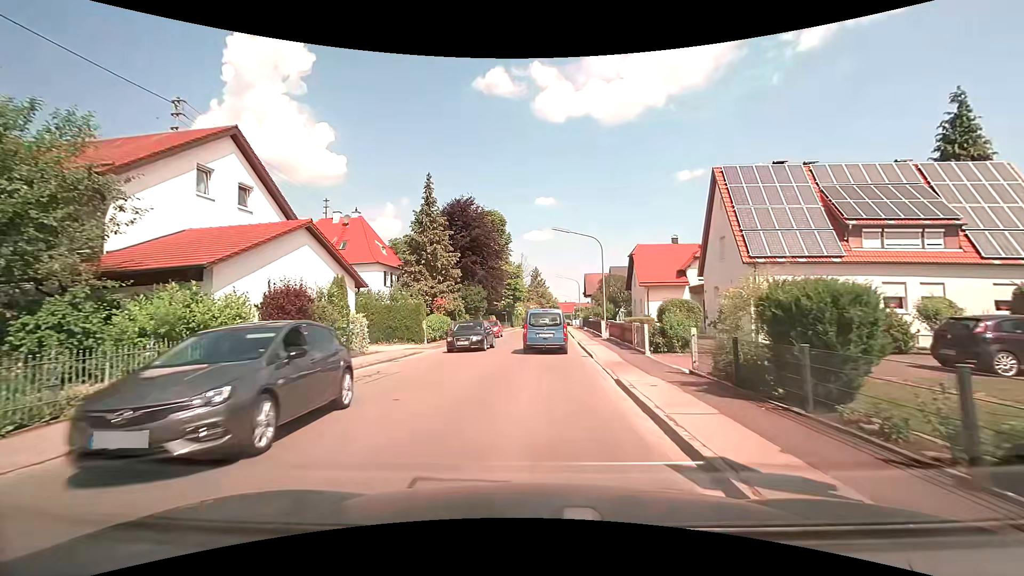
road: unclassified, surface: asphalt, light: Day
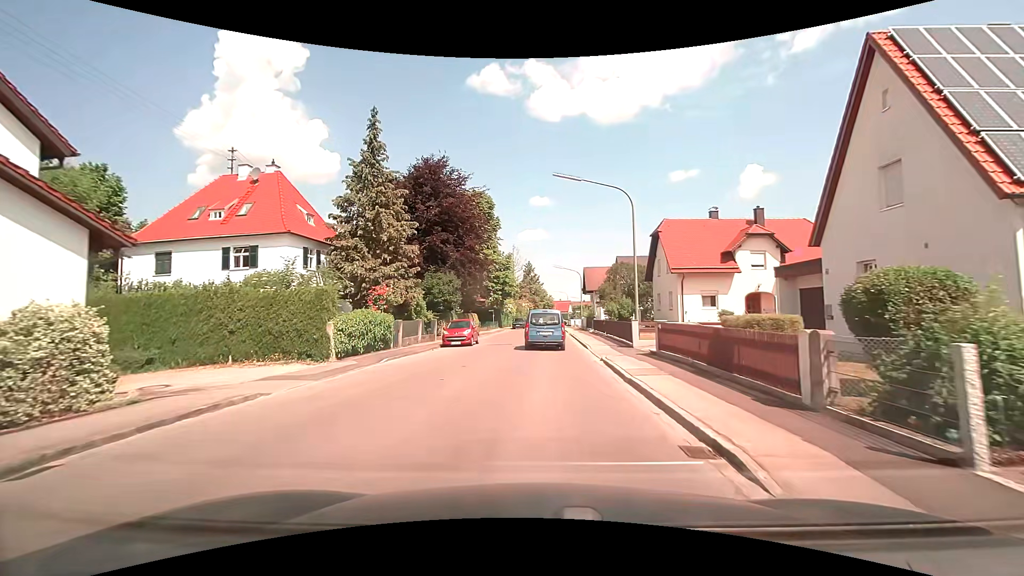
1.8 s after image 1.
(0.0, +13.5) m; +1°
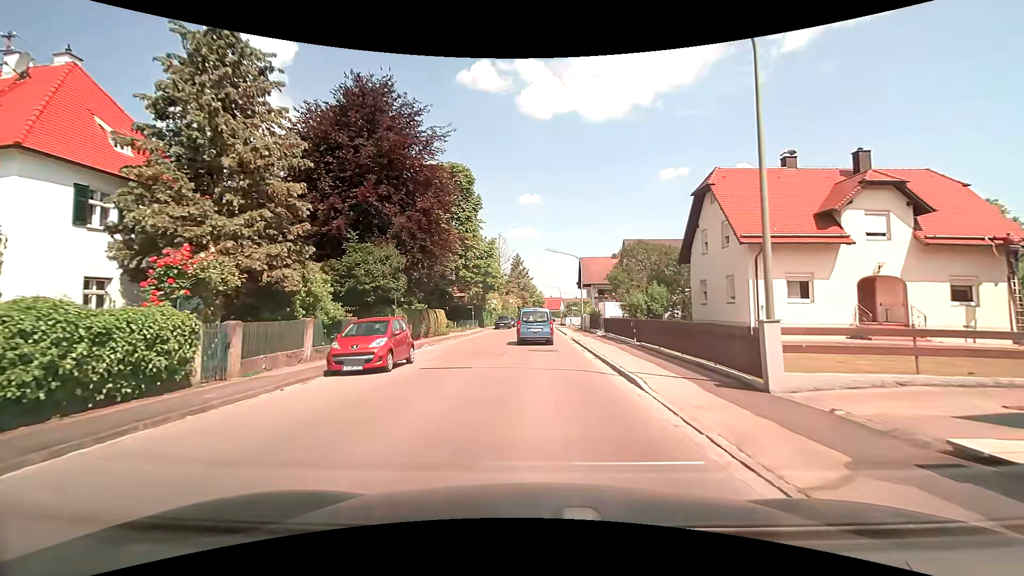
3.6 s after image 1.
(+0.1, +13.6) m; +1°
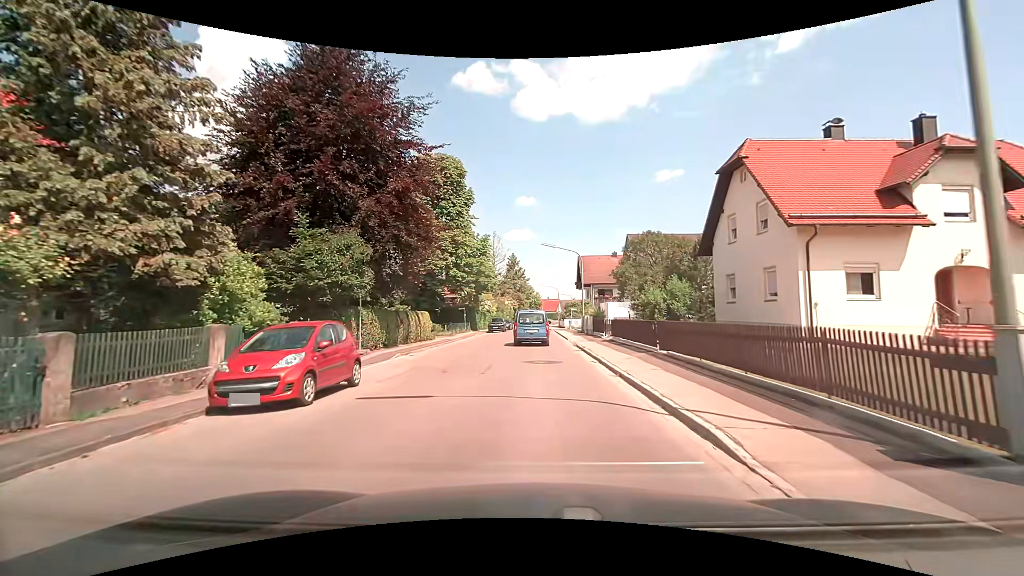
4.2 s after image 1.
(0.0, +4.5) m; 0°
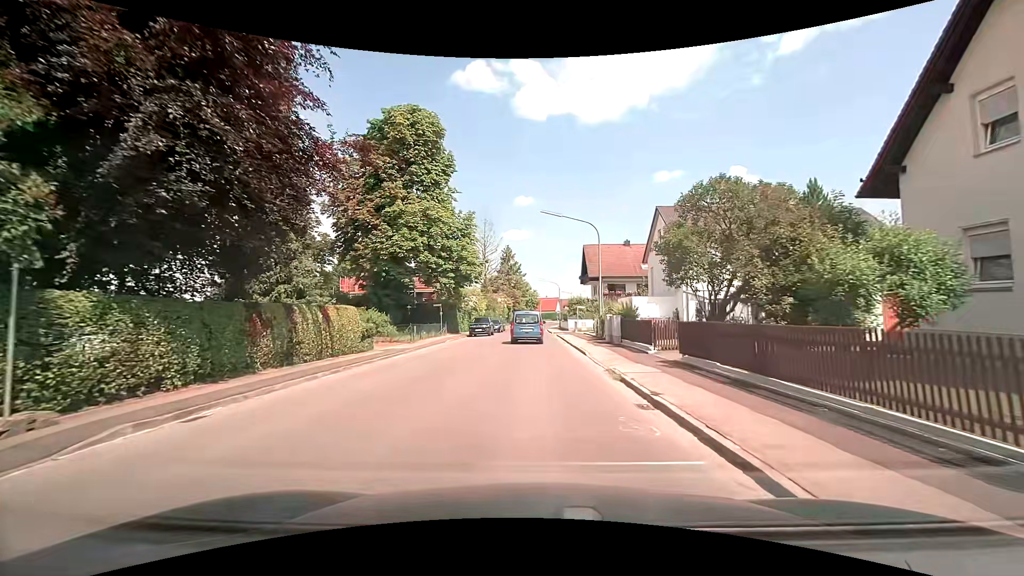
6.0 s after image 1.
(+0.1, +13.6) m; +1°
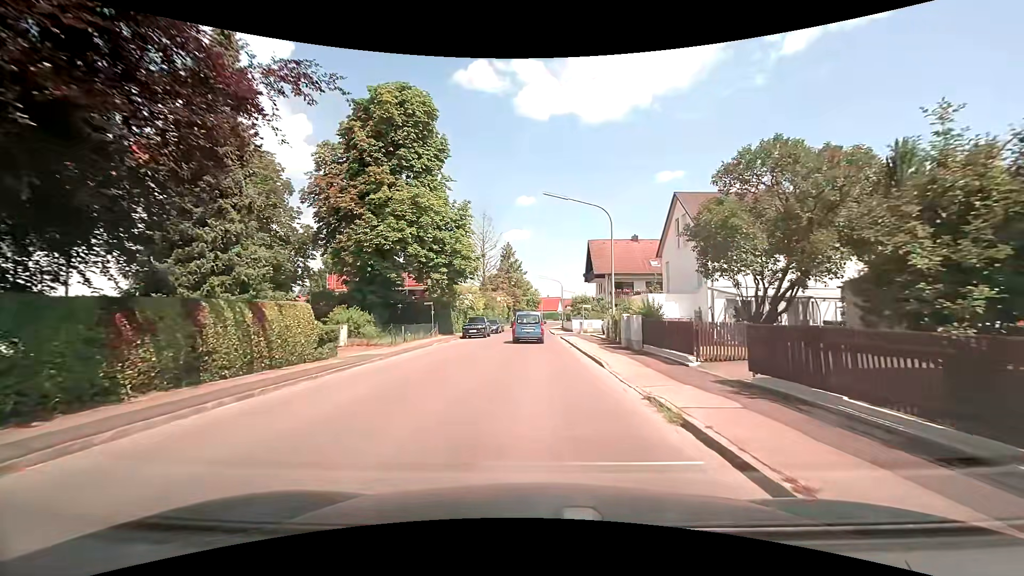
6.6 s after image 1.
(0.0, +4.5) m; 0°
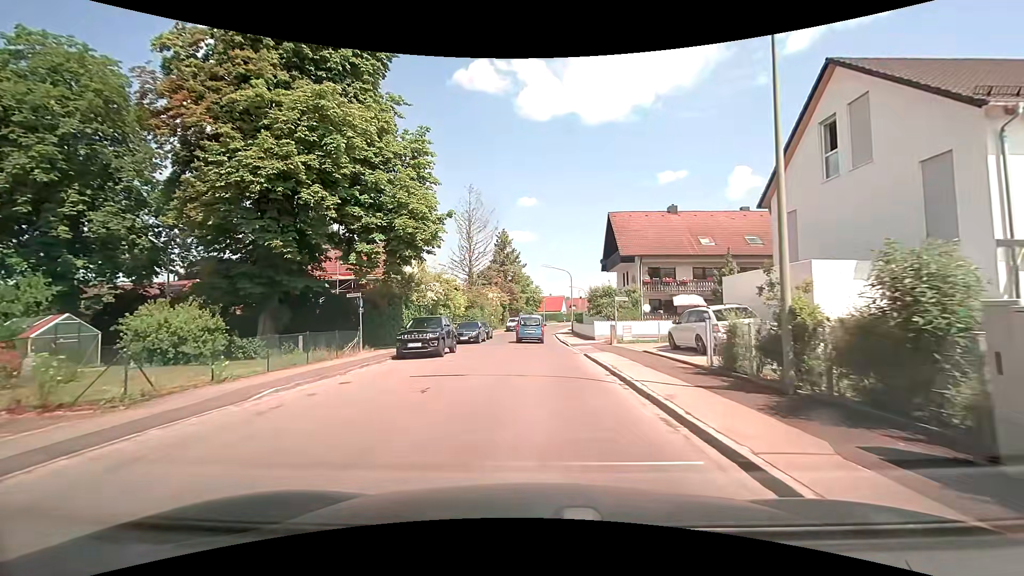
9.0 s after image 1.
(-0.1, +17.9) m; -1°
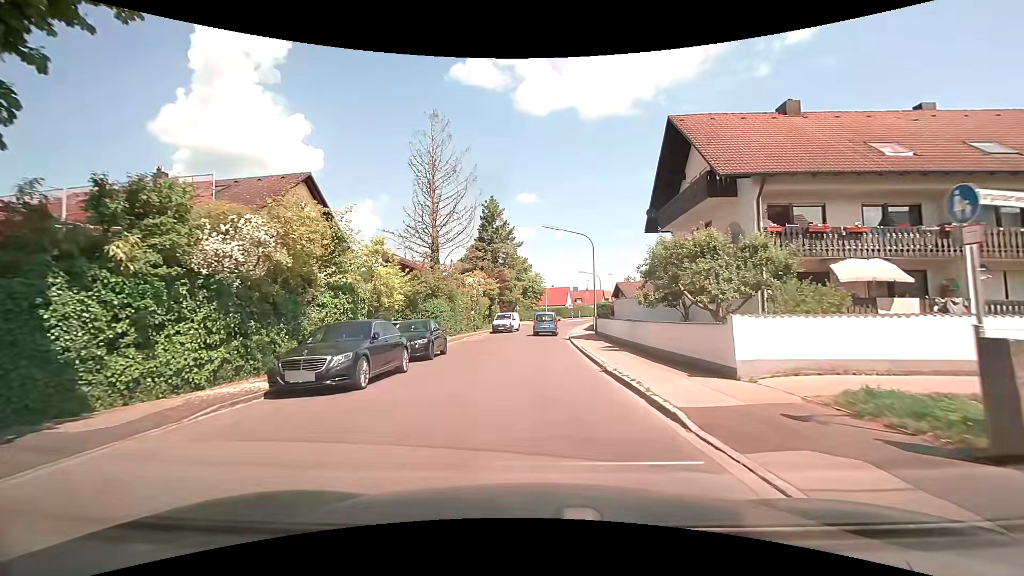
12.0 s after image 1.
(+0.3, +22.3) m; +1°
